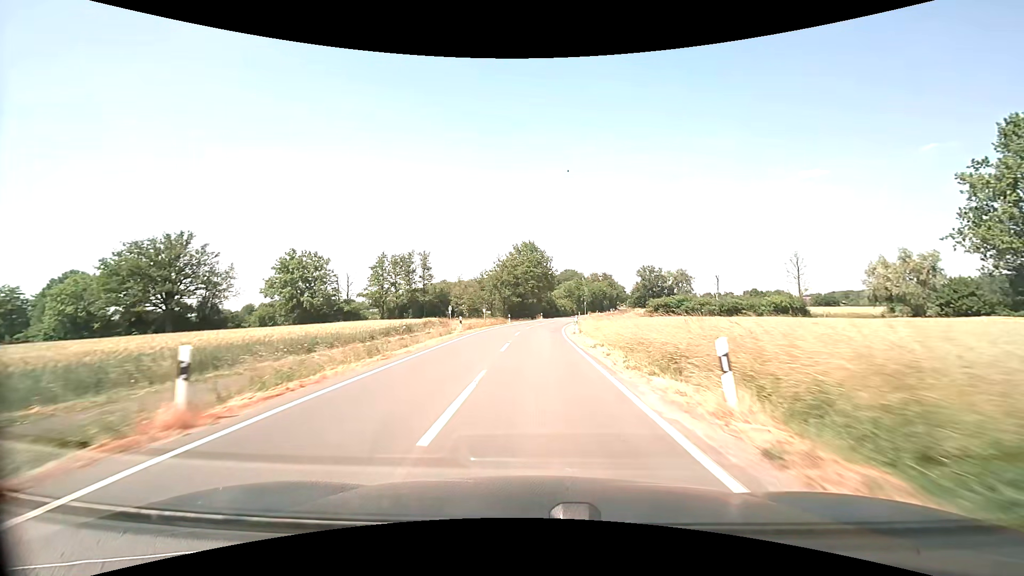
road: secondary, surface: asphalt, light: Day
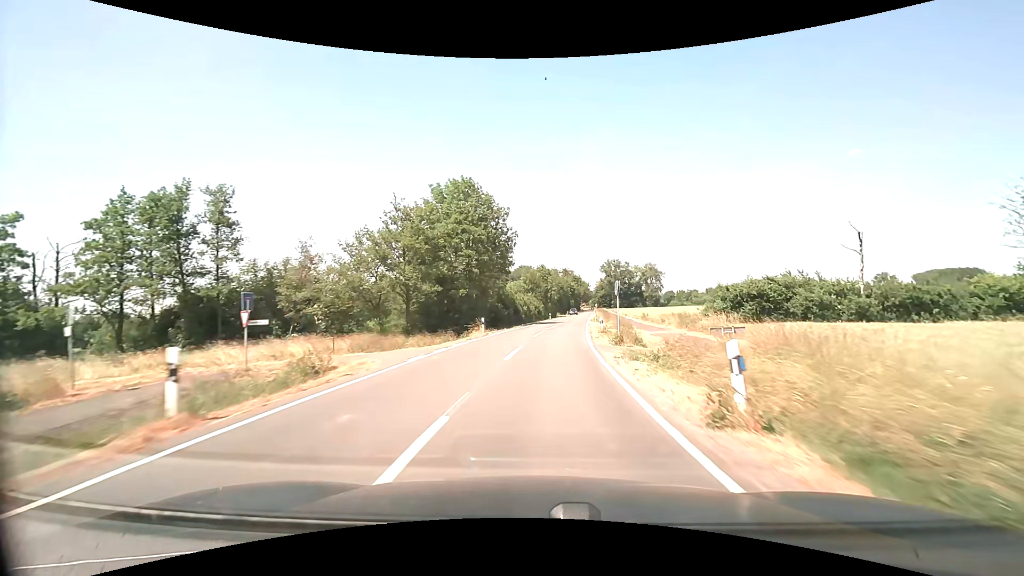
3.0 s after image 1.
(+1.1, +49.5) m; +5°
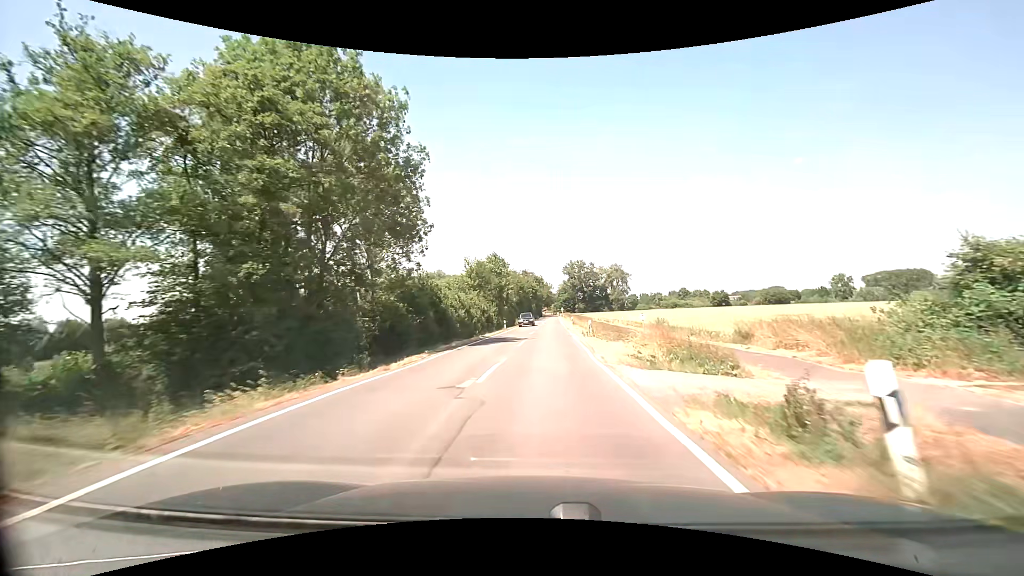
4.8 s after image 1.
(+1.3, +28.5) m; +5°
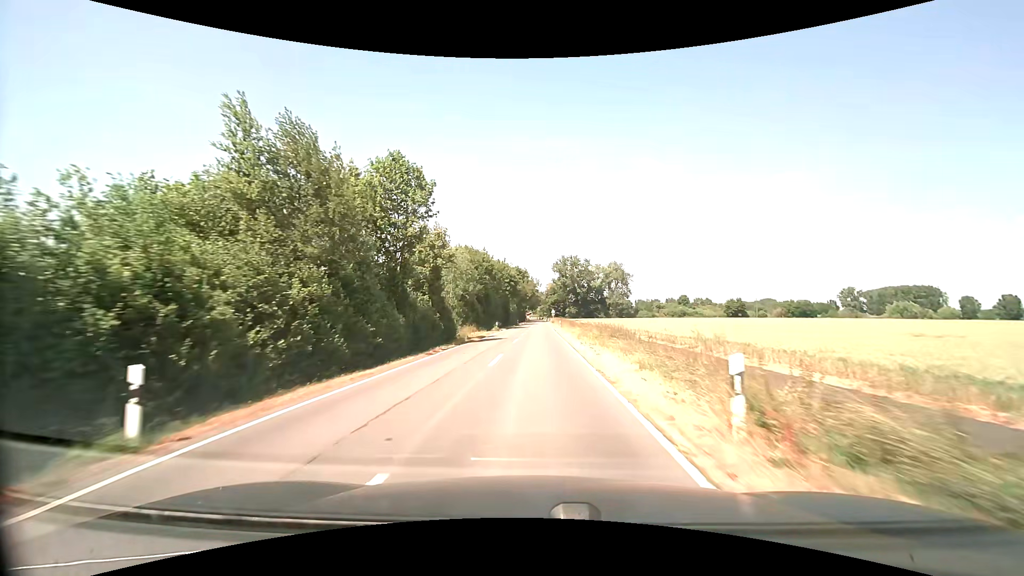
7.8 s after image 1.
(+1.5, +47.7) m; +2°
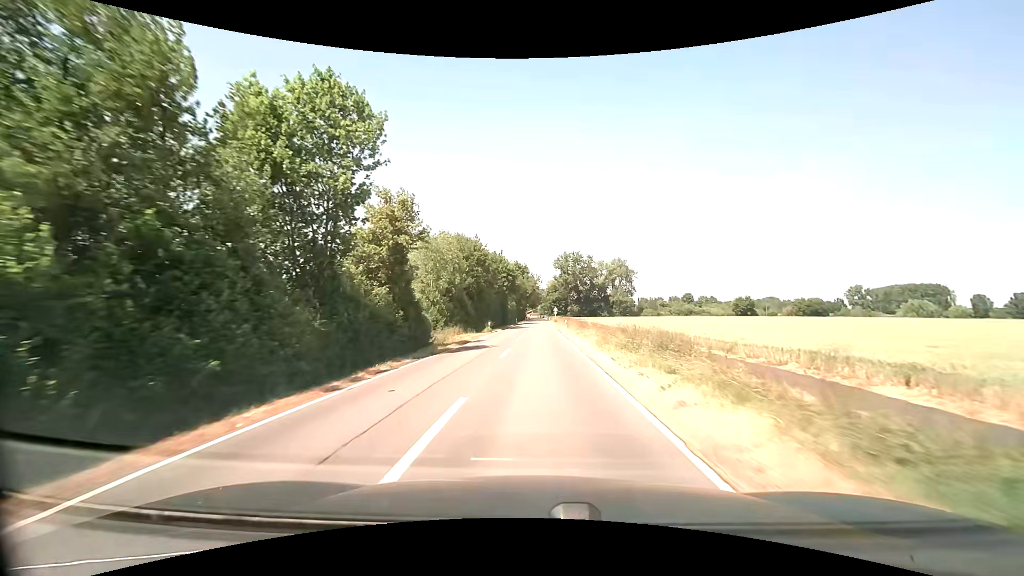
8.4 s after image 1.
(0.0, +9.8) m; 0°
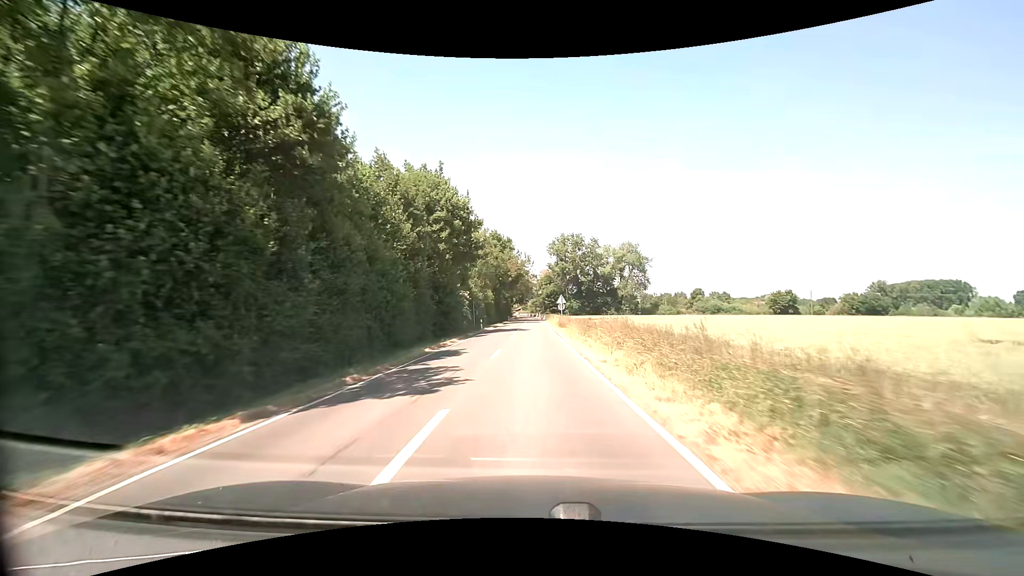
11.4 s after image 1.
(+0.6, +49.4) m; +1°
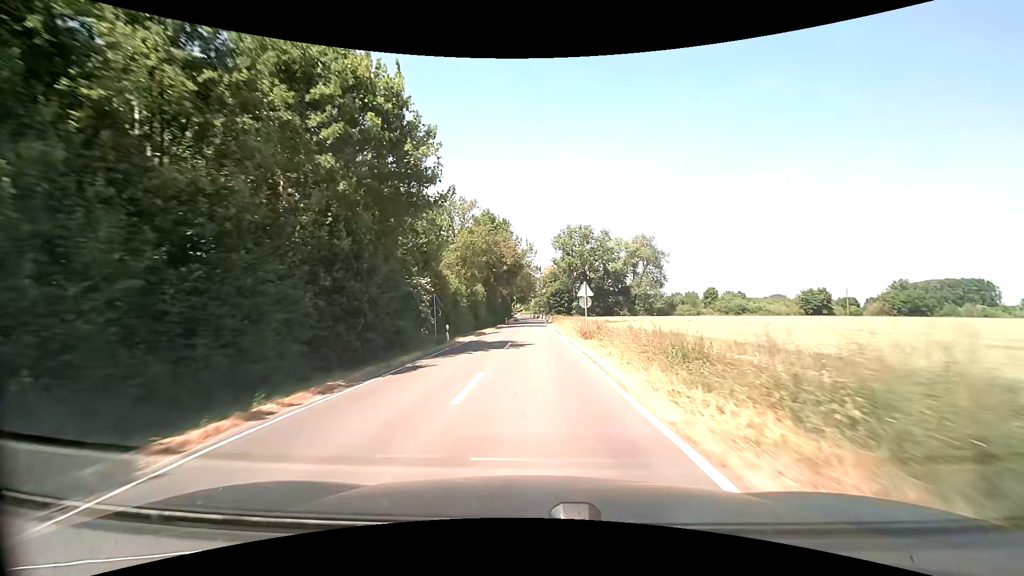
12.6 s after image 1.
(0.0, +19.6) m; 0°
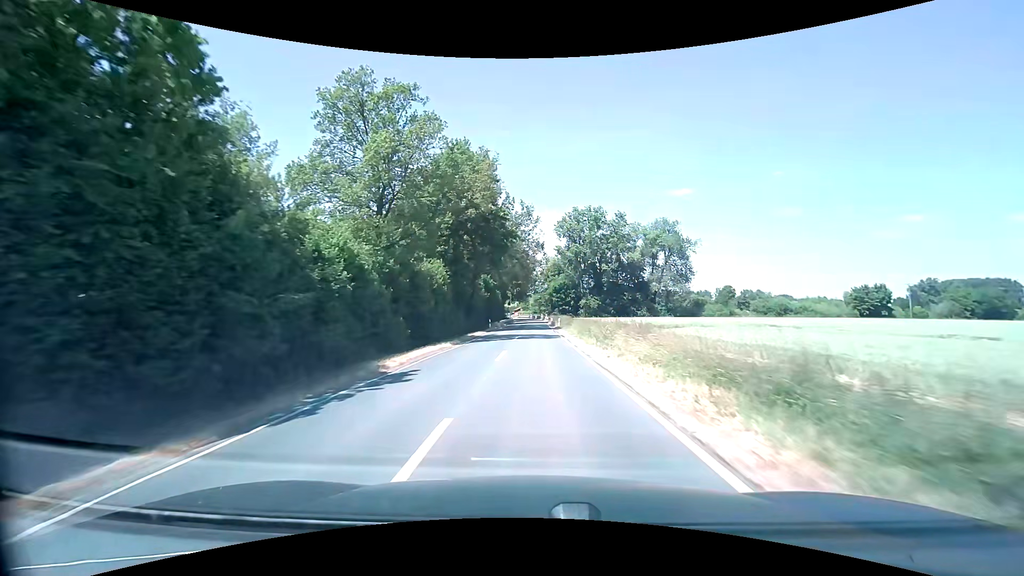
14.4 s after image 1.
(-0.1, +29.4) m; 0°
(0, +10) (0, +20) (0, +30) (0, +40) (0, +50) (0, +60) (0, +70) (0, +80) (0, +90) (0, +100) m
